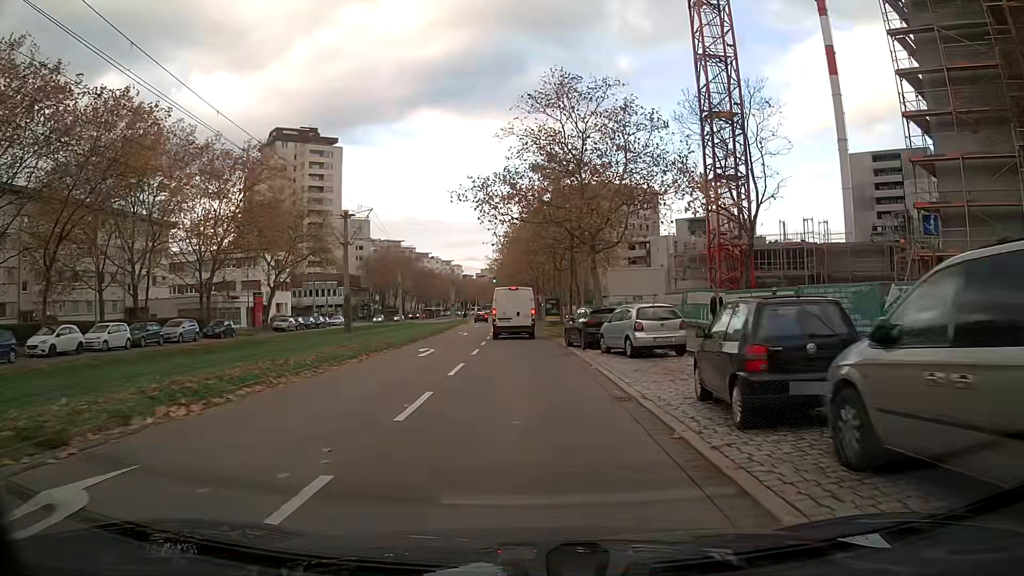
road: tertiary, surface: asphalt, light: Day
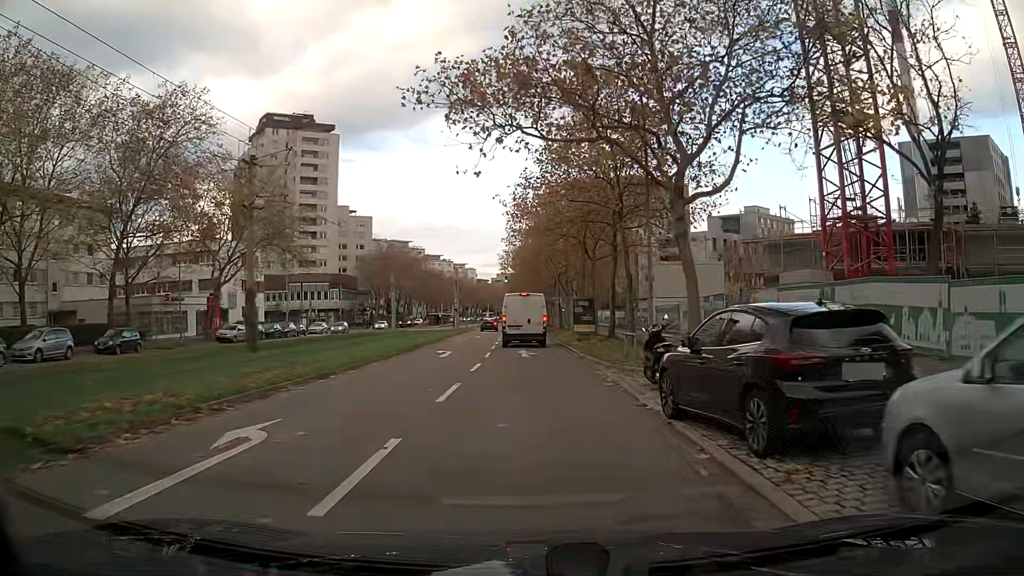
(-0.3, +16.5) m; -2°
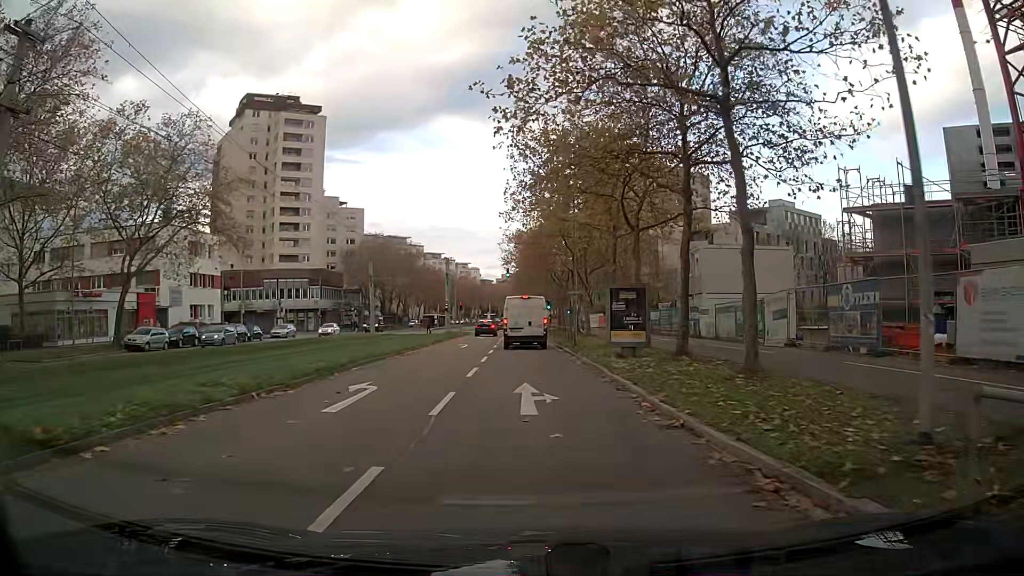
(0.0, +14.2) m; 0°
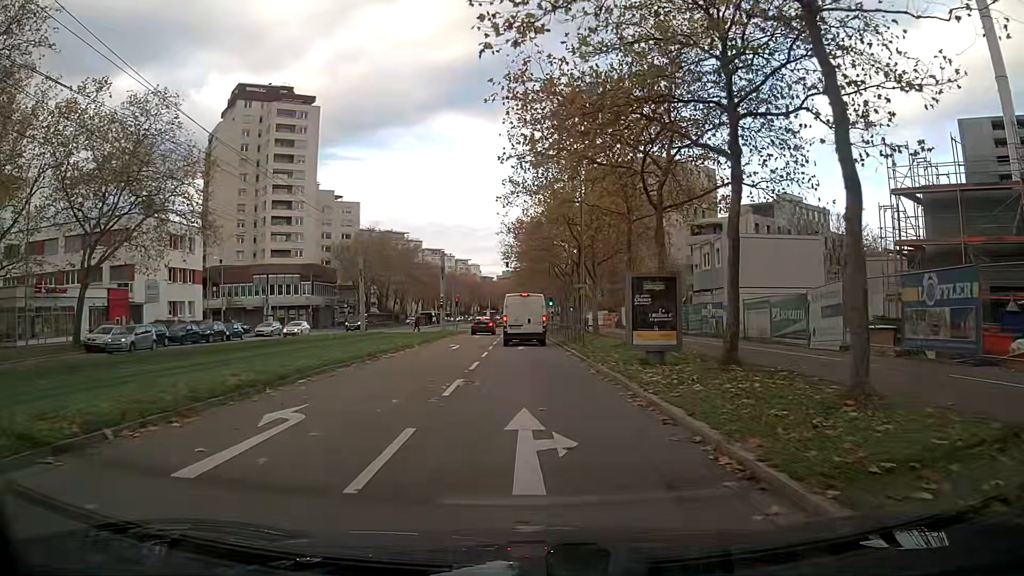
(0.0, +4.5) m; 0°
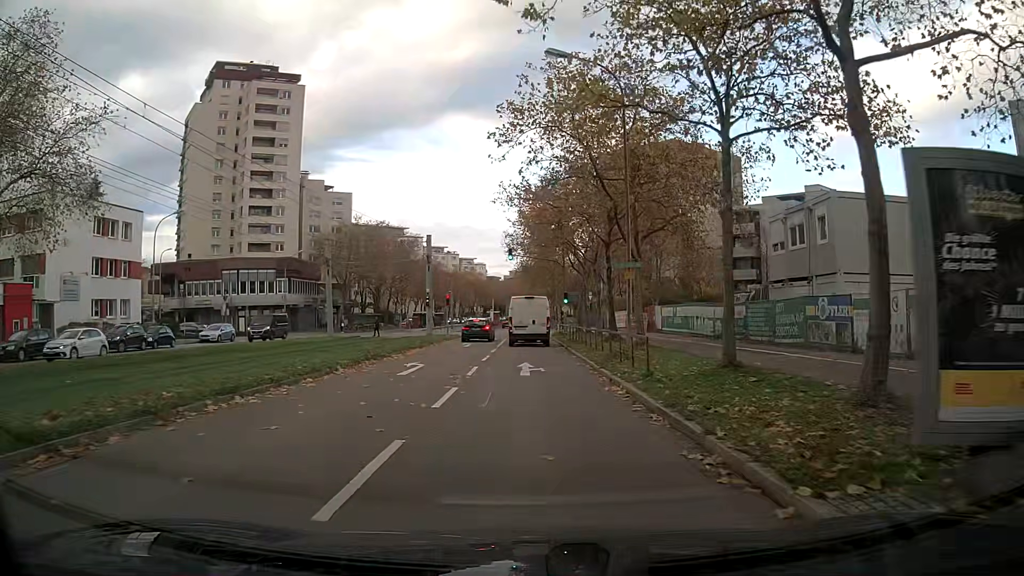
(-0.1, +13.3) m; -1°
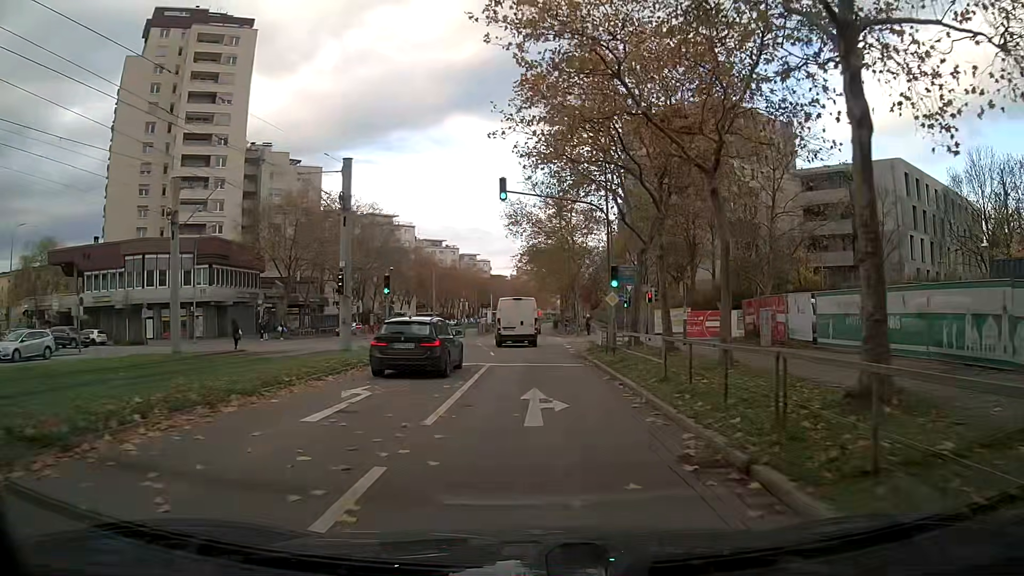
(0.0, +25.3) m; 0°
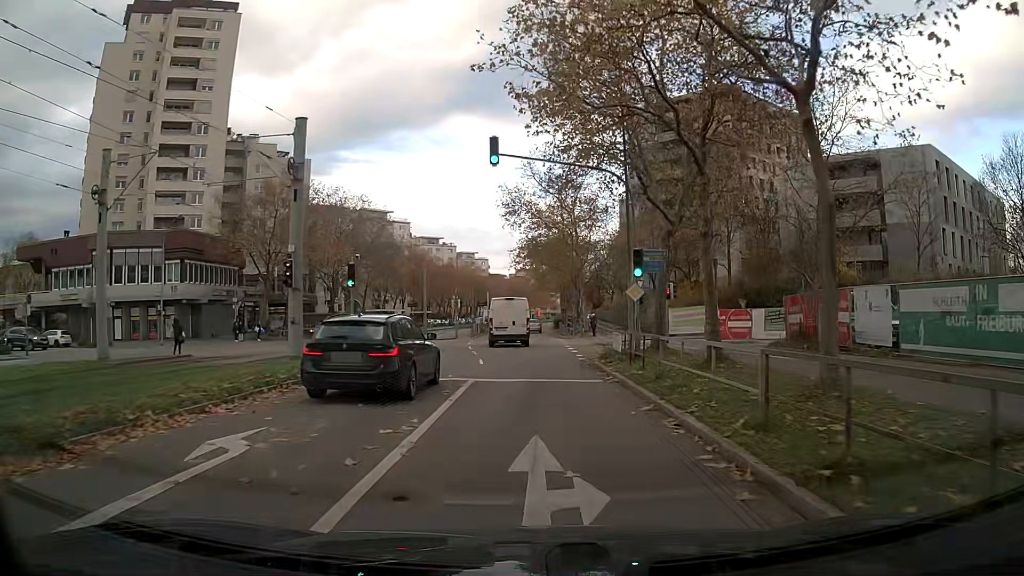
(0.0, +5.7) m; 0°
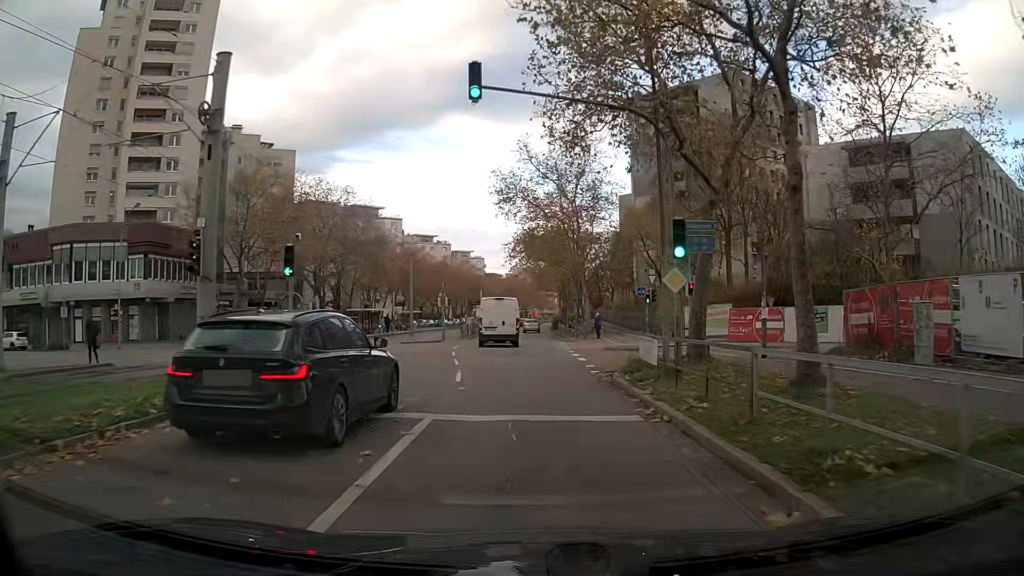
(0.0, +5.9) m; 0°
